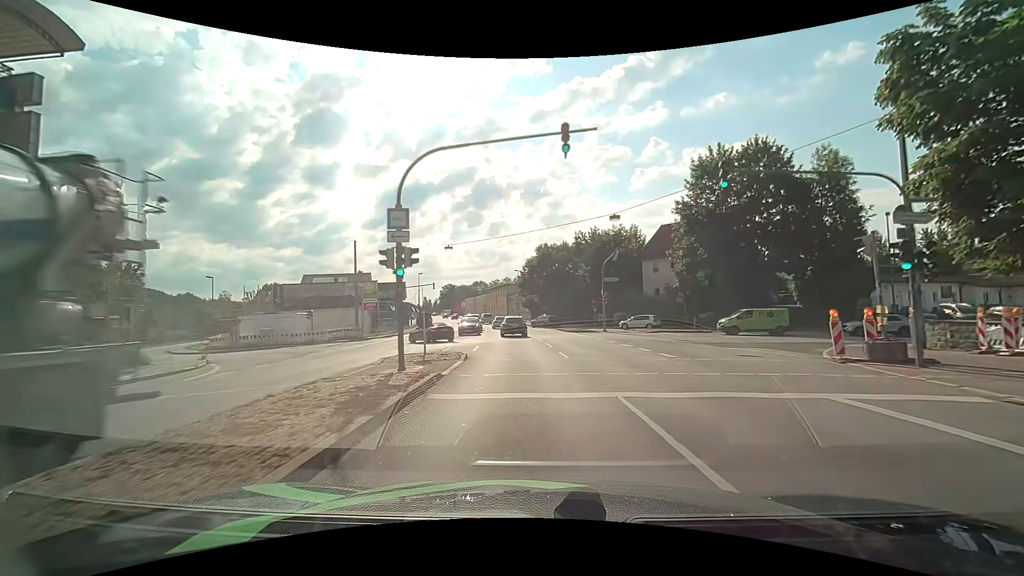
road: primary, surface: asphalt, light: Day
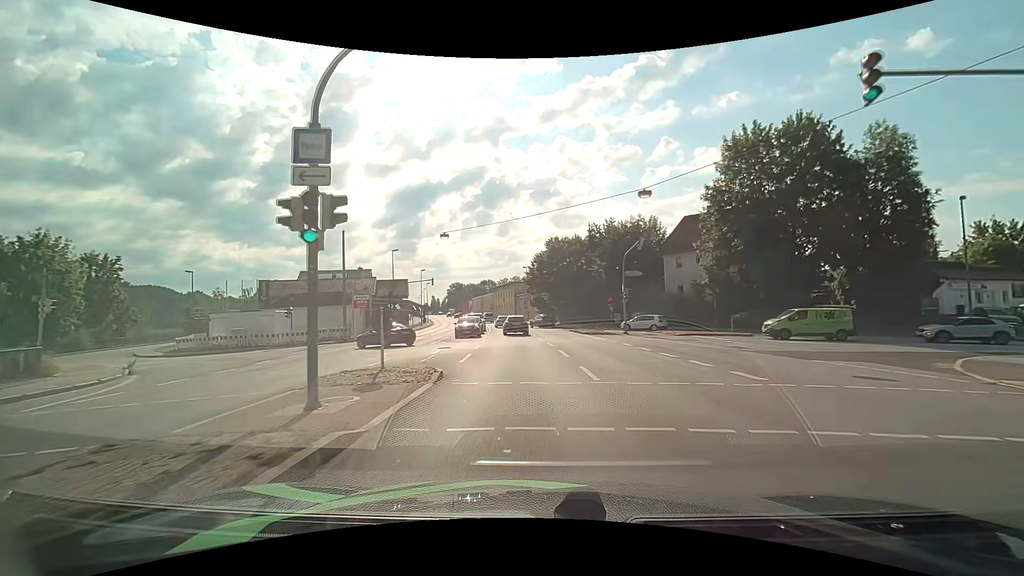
(-0.1, +6.0) m; -2°
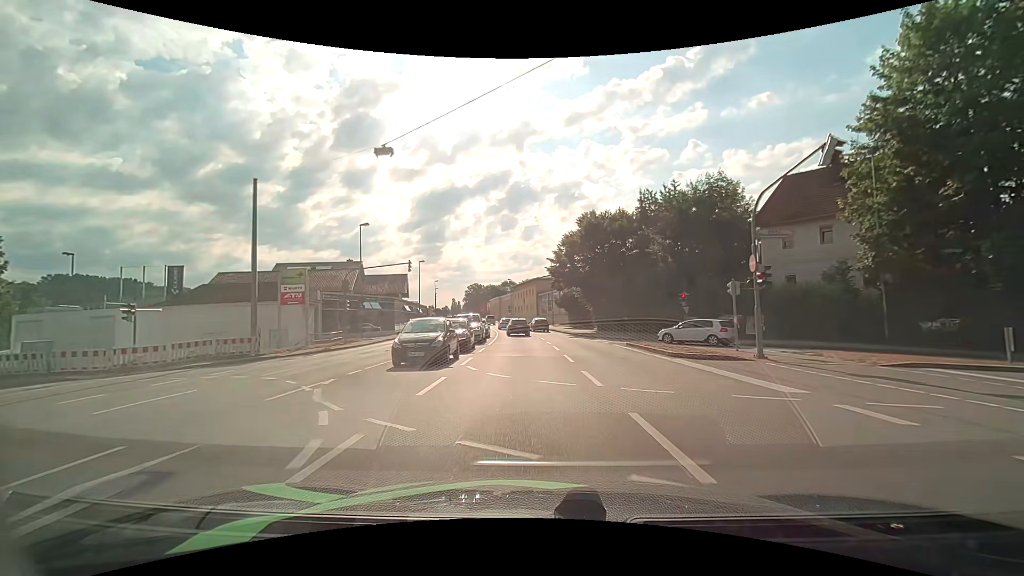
(-0.4, +19.1) m; -3°
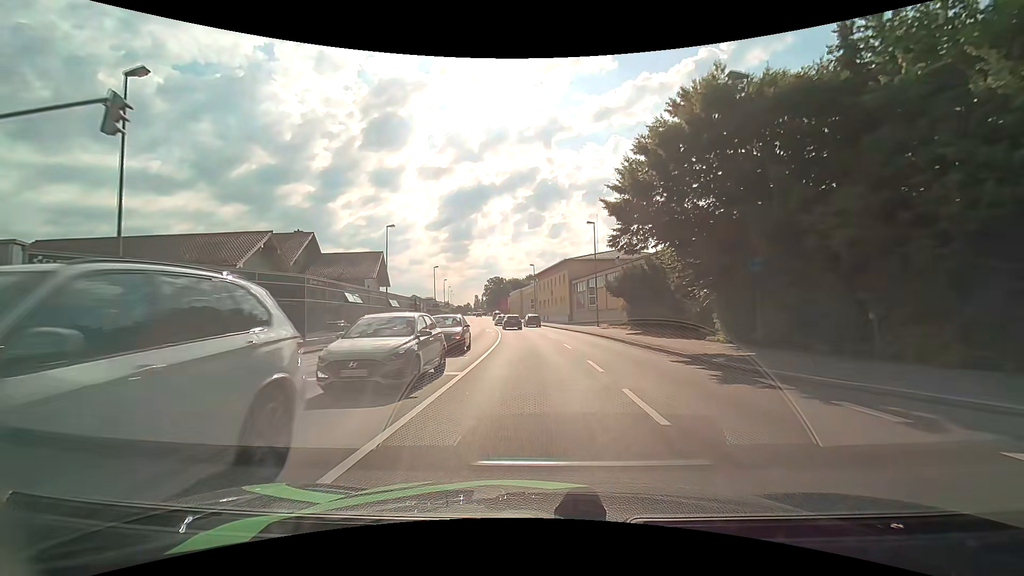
(-0.8, +27.6) m; -3°
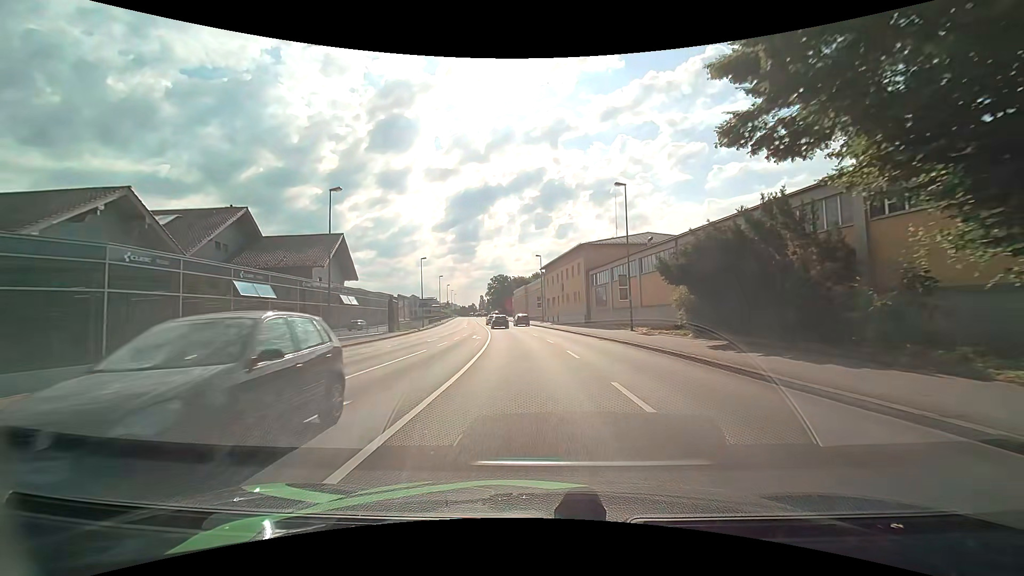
(-0.1, +14.4) m; -1°
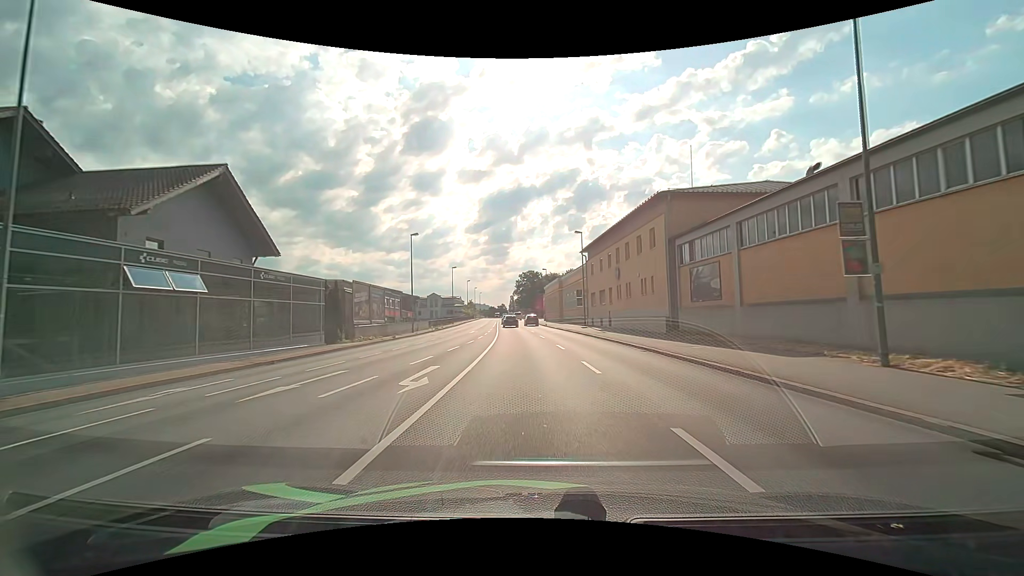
(-0.6, +22.2) m; -4°
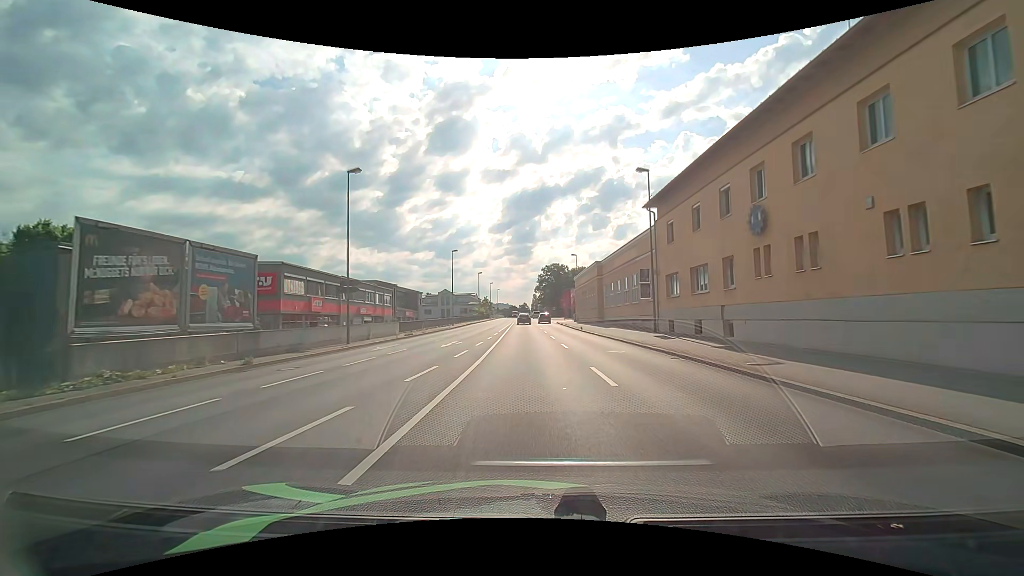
(-0.5, +22.5) m; -3°
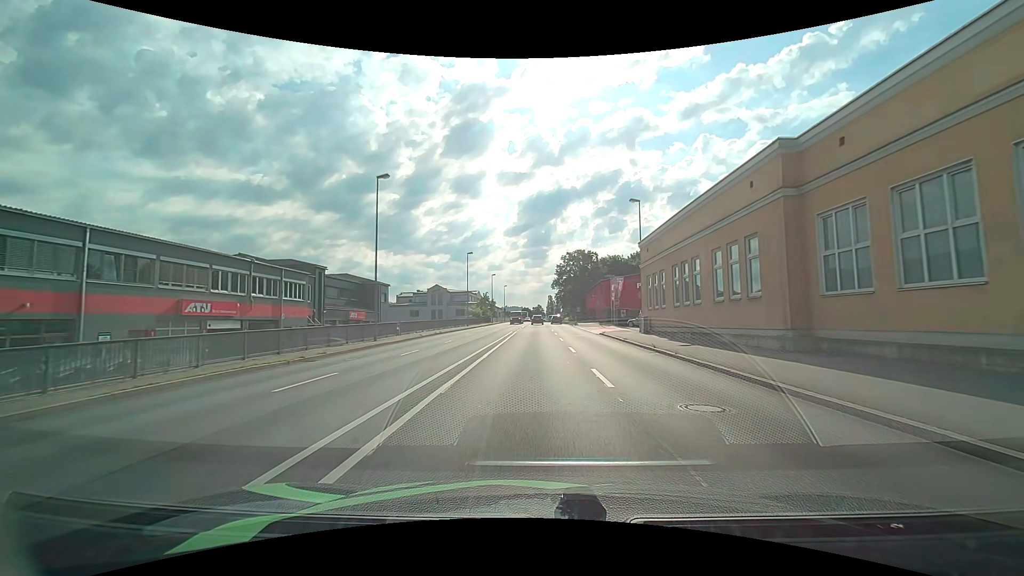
(-0.8, +37.4) m; -1°
(0, +10) (0, +20) (0, +30) (0, +40) (0, +50) (0, +60) (0, +70) (0, +80) (0, +90) (0, +100) m
